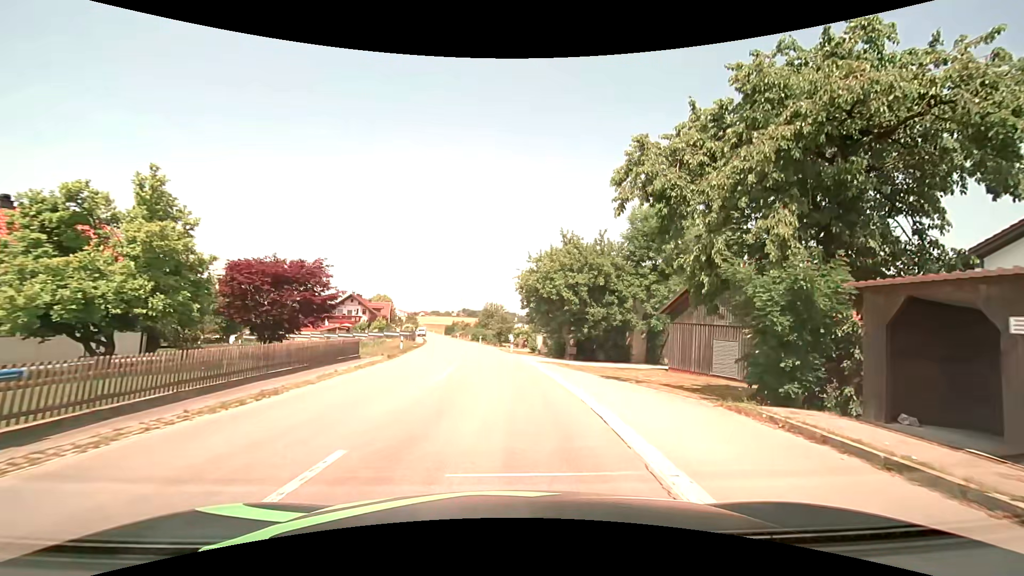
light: Day
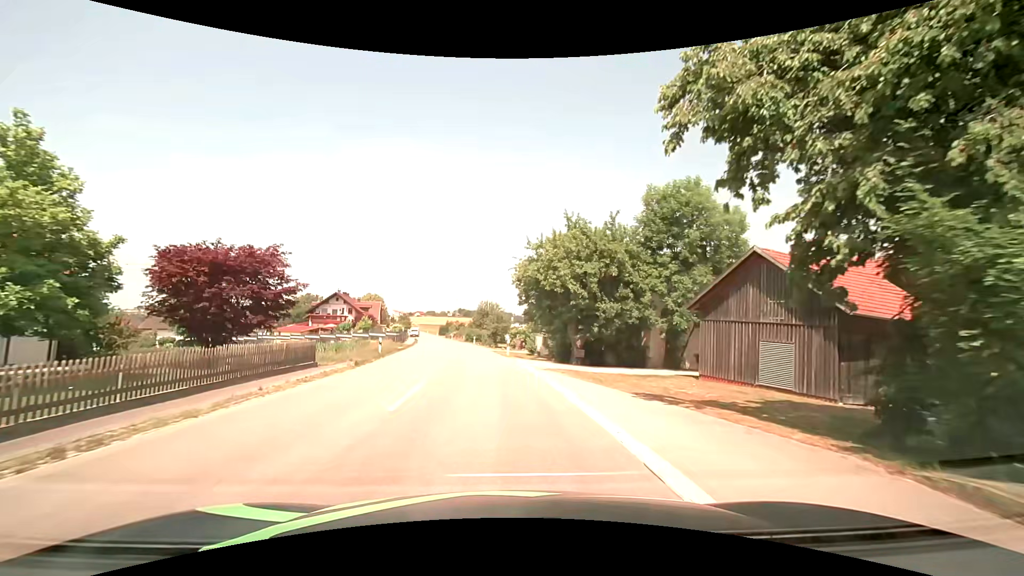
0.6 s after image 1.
(0.0, +5.2) m; 0°
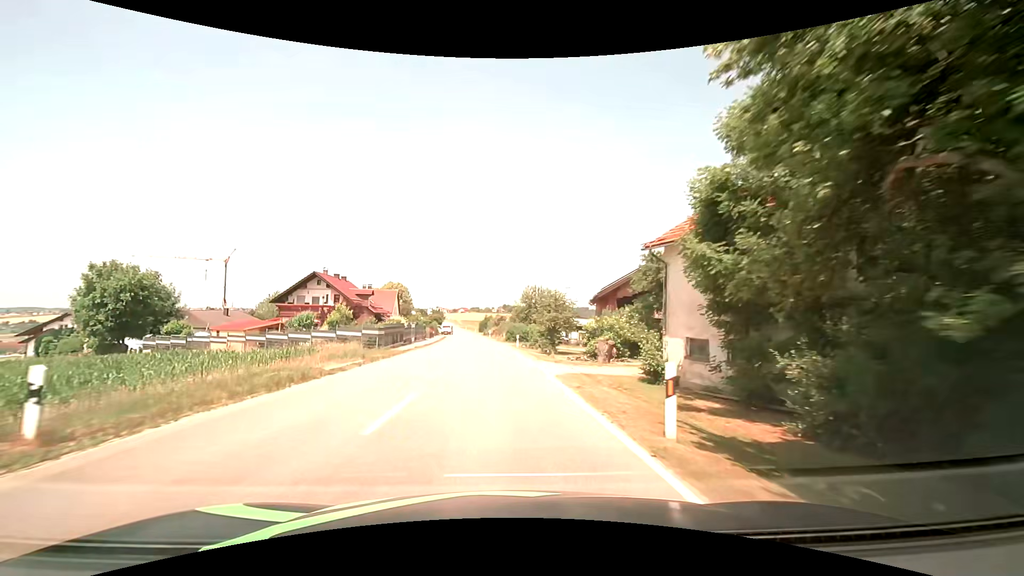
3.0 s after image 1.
(-1.2, +26.2) m; -5°
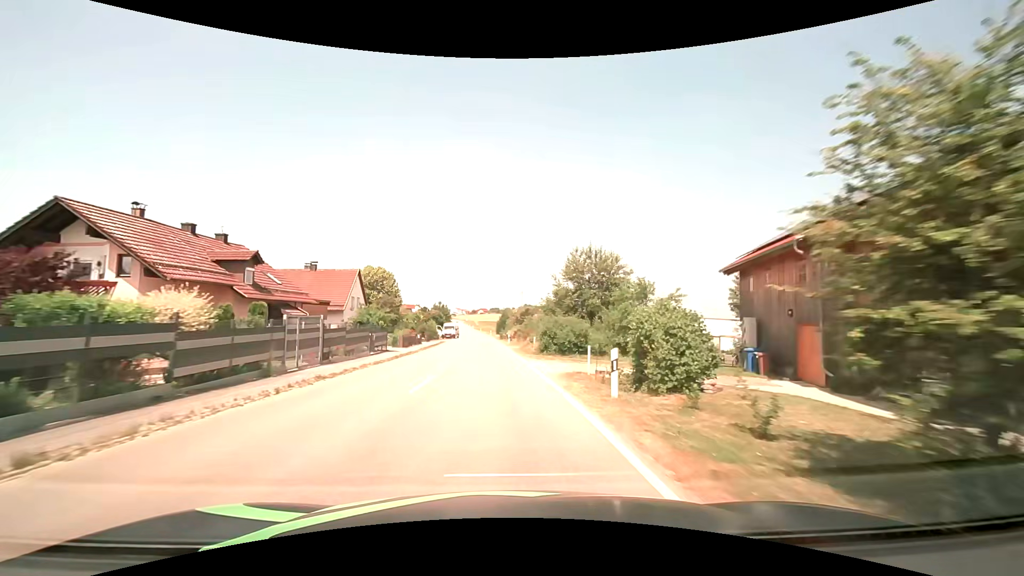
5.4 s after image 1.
(-1.0, +32.0) m; -3°
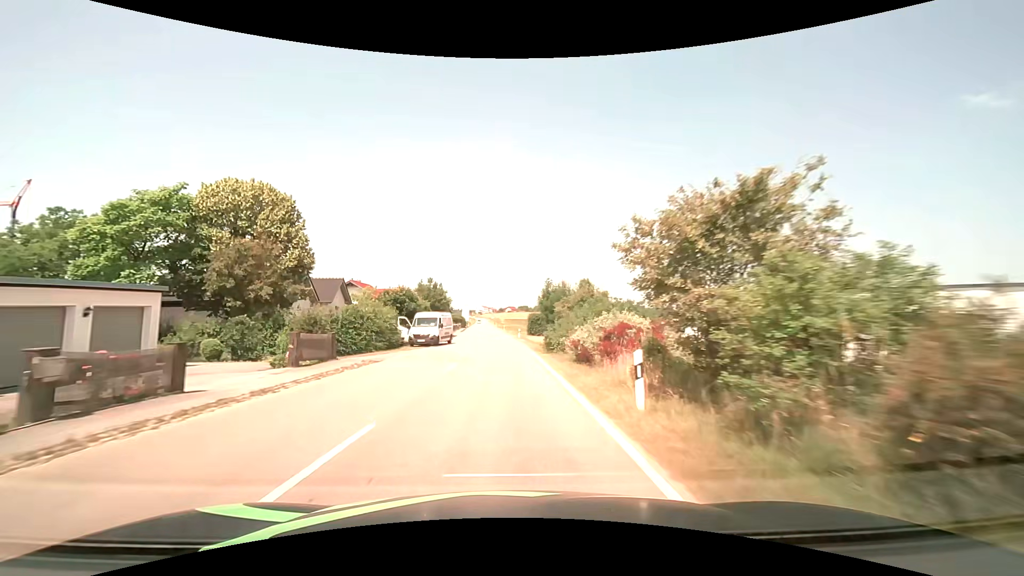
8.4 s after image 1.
(-1.3, +45.0) m; -3°
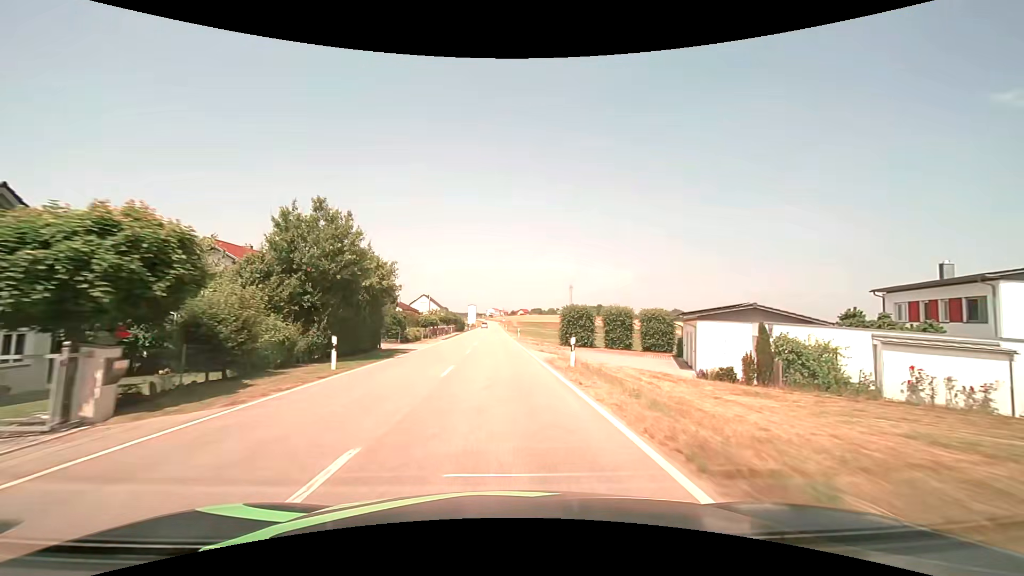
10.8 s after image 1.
(-0.5, +37.4) m; -1°
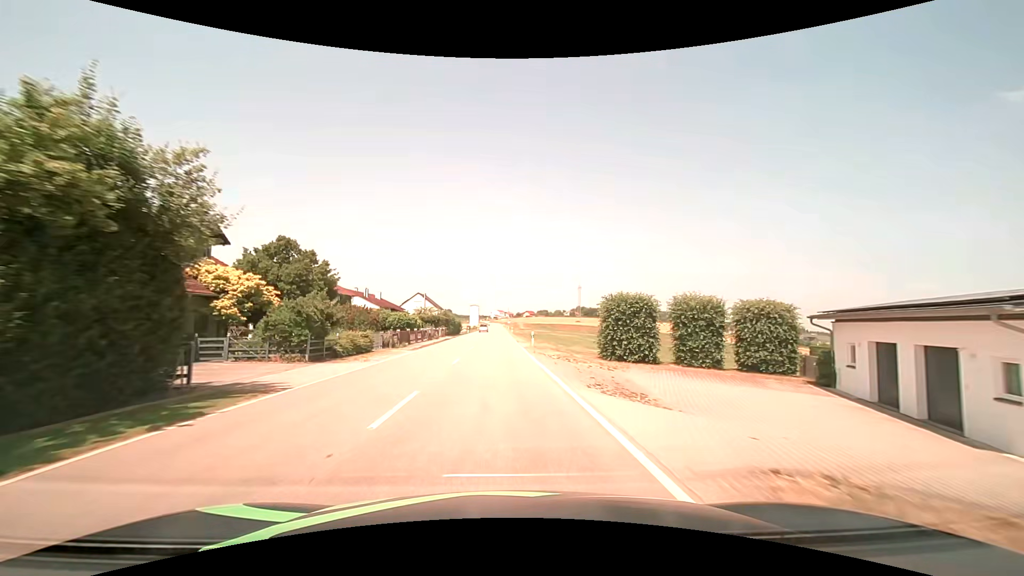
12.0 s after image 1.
(-0.1, +18.5) m; -1°
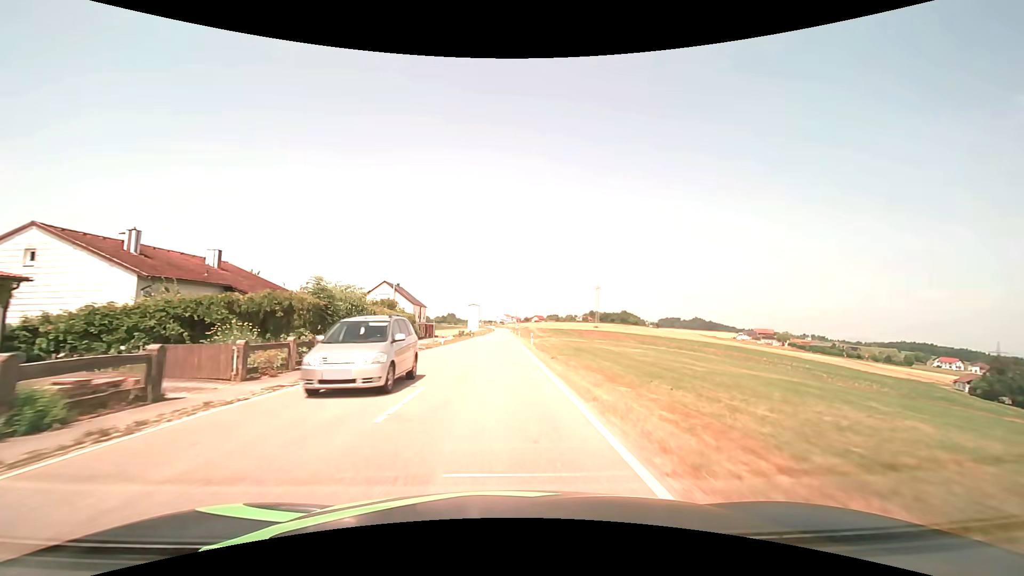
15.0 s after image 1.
(-0.6, +45.8) m; -1°
(0, +10) (0, +20) (0, +30) (0, +40) (0, +50) (0, +60) (0, +70) (0, +80) (0, +90) (0, +100) m
